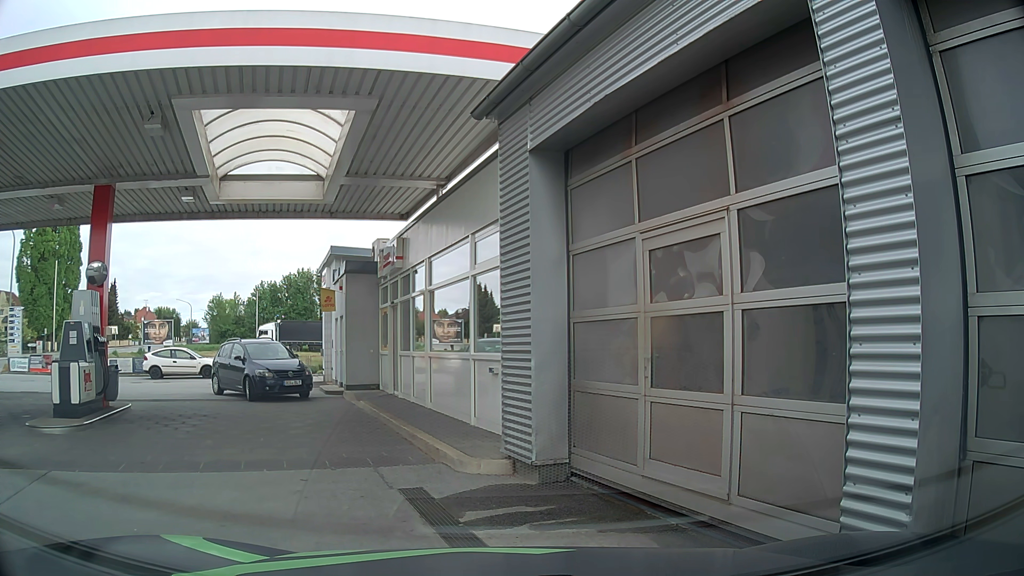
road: service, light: Day
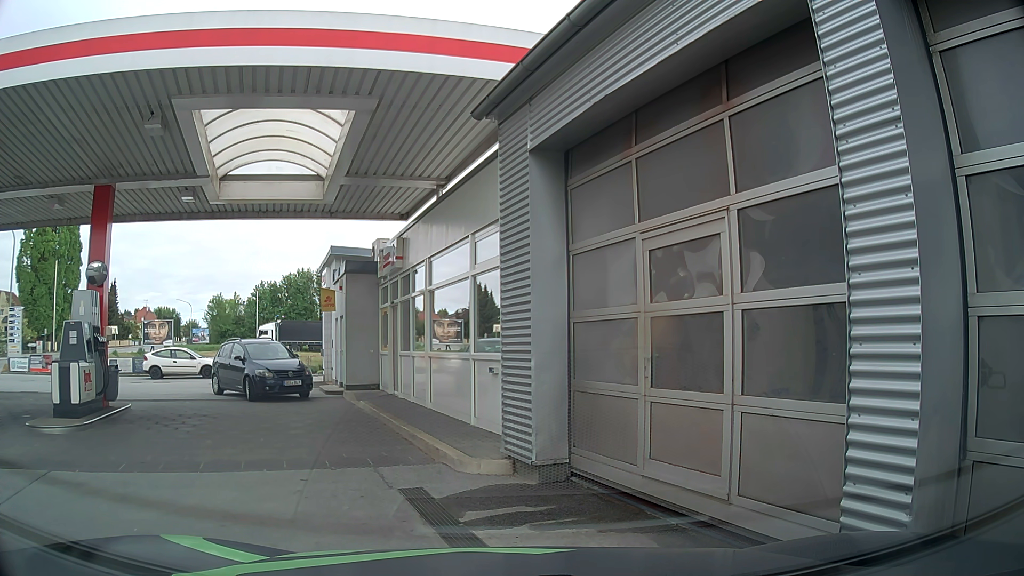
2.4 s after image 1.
(0.0, 0.0) m; 0°
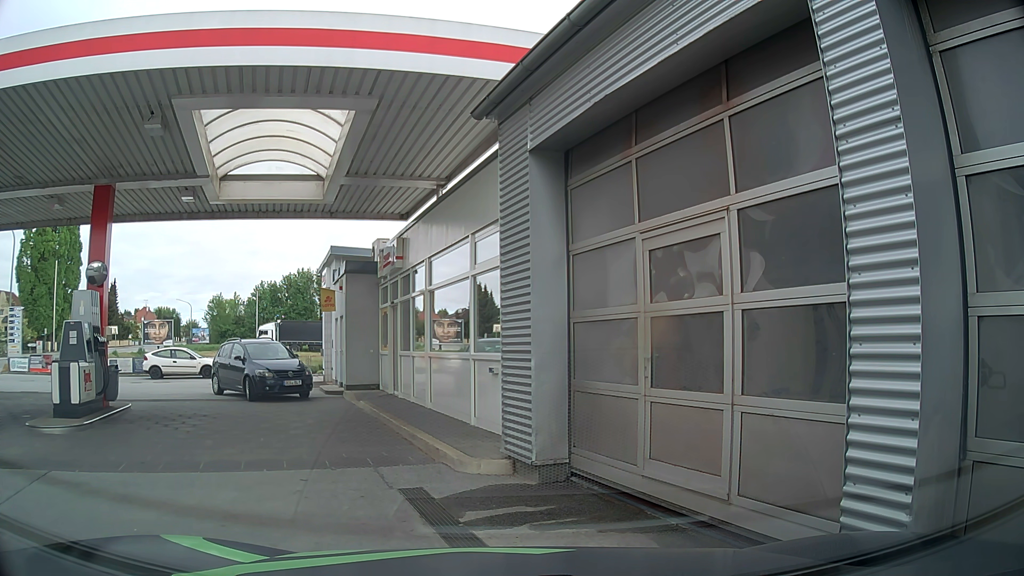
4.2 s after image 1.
(0.0, 0.0) m; 0°
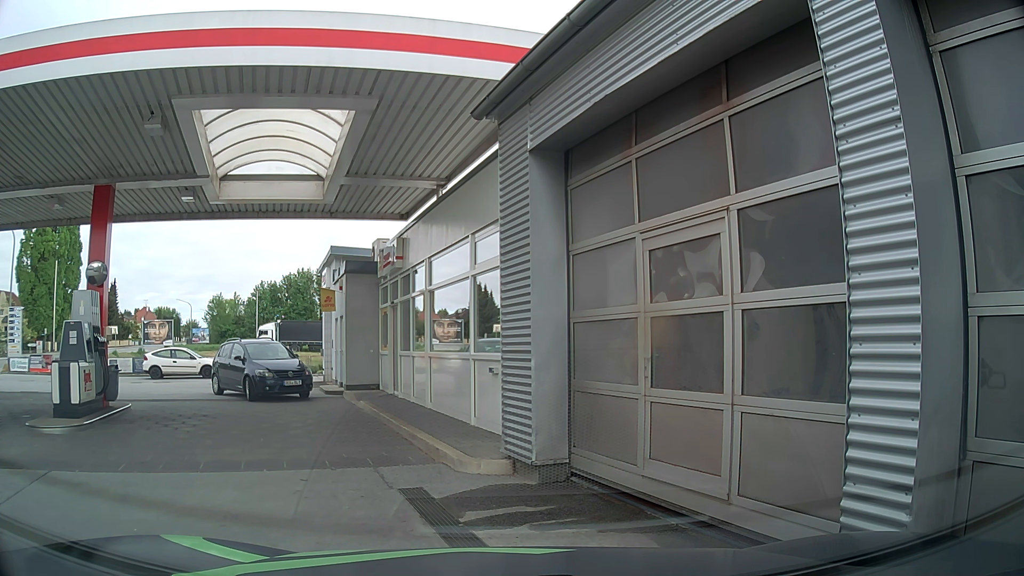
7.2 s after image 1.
(0.0, 0.0) m; 0°
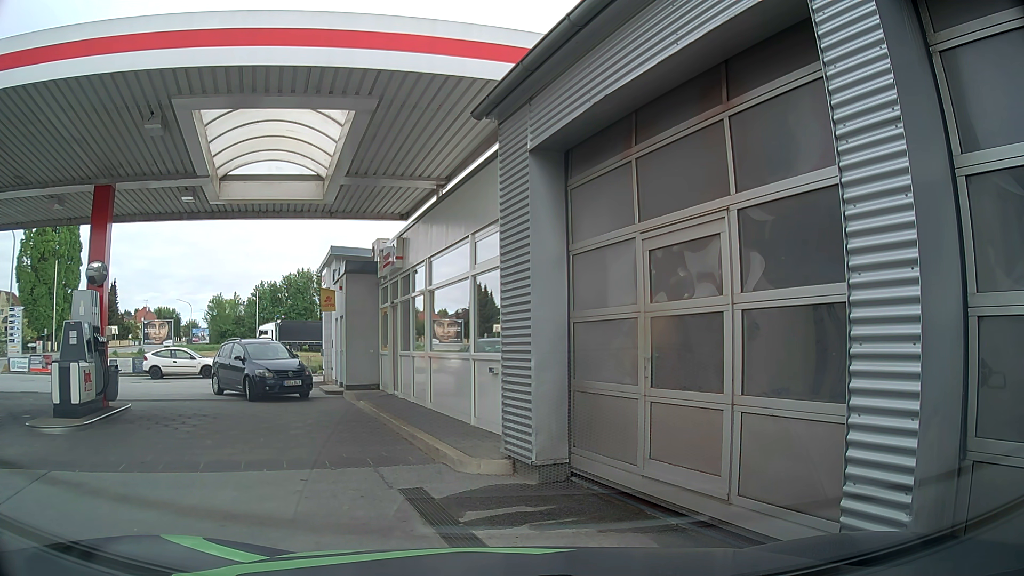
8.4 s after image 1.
(0.0, 0.0) m; 0°
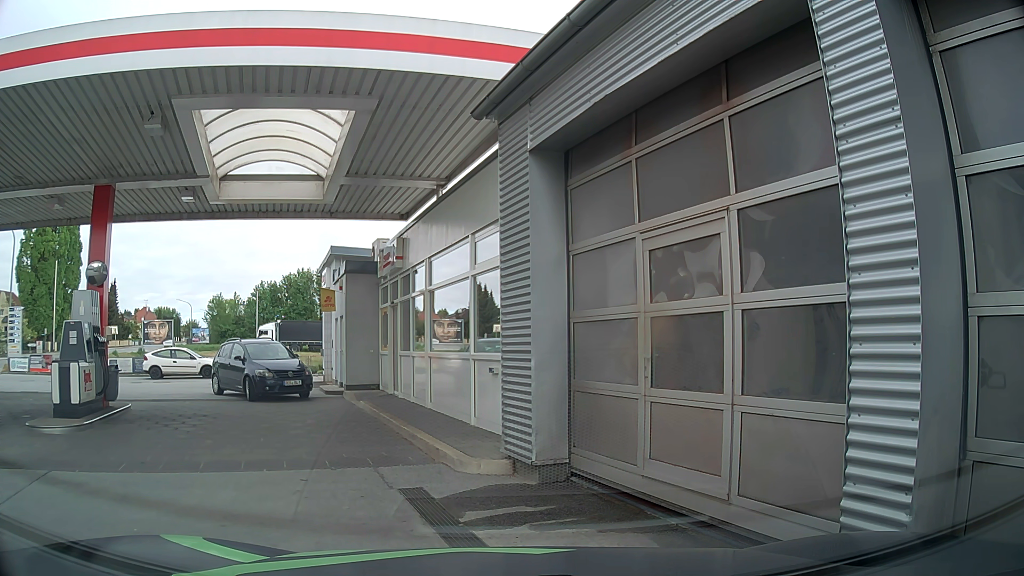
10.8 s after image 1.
(0.0, 0.0) m; 0°
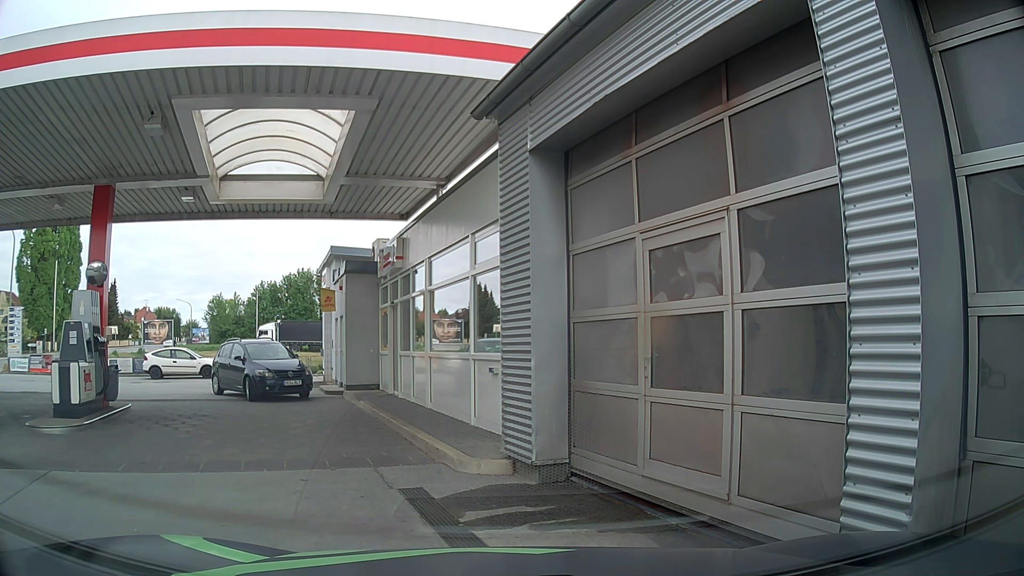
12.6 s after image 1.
(0.0, 0.0) m; 0°
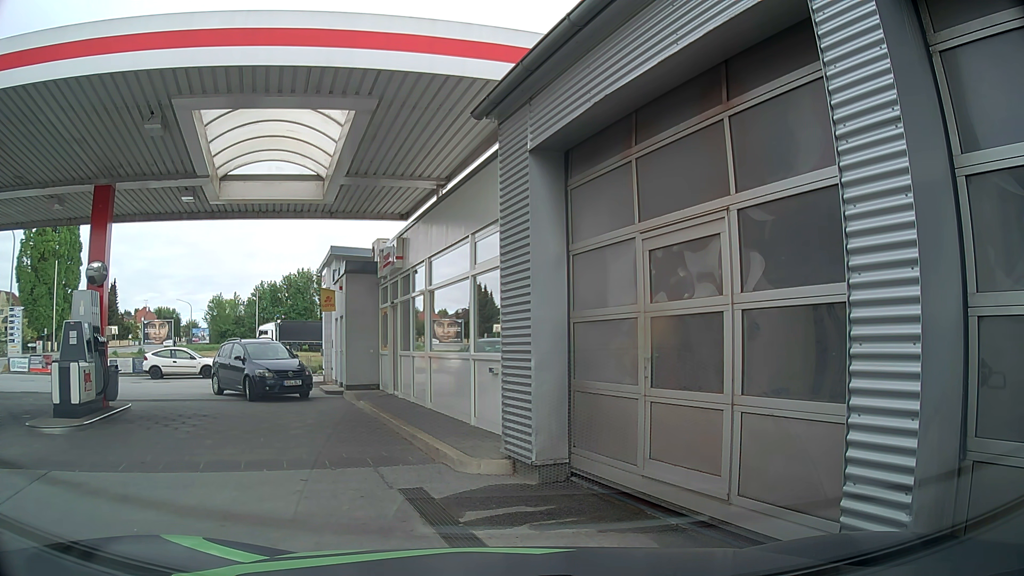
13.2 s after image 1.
(0.0, 0.0) m; 0°
